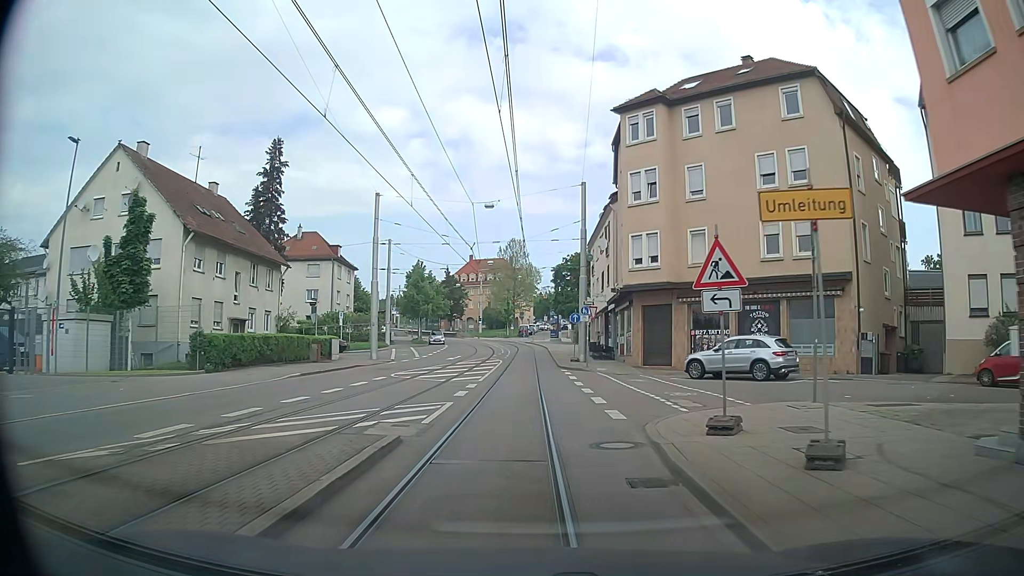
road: secondary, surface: asphalt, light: Day
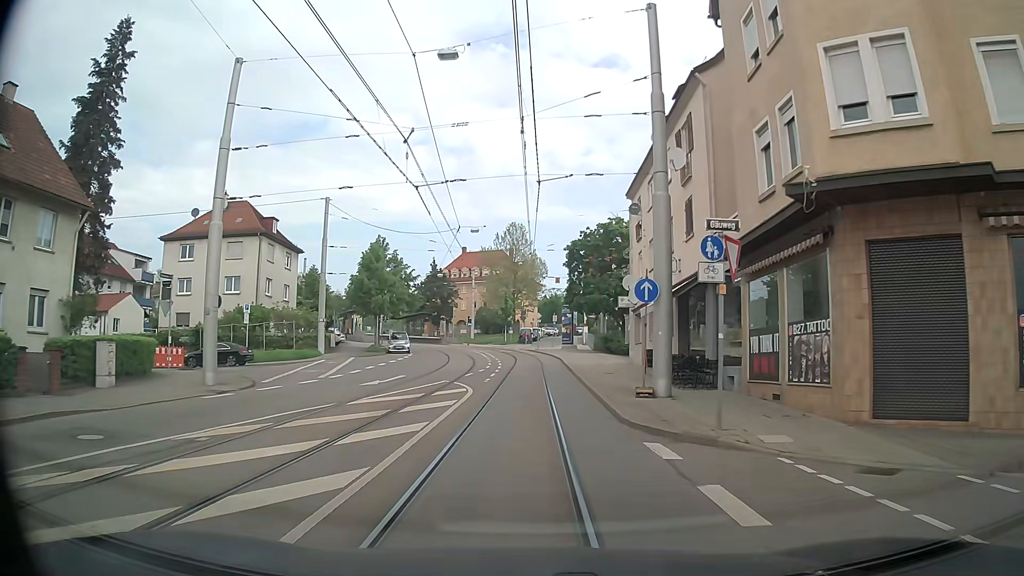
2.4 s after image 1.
(+0.1, +22.8) m; 0°
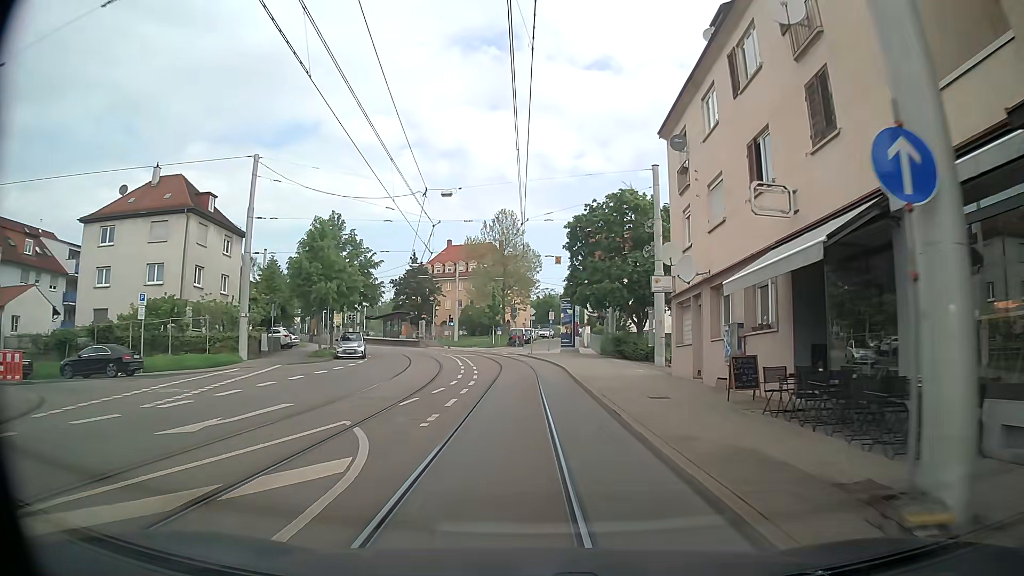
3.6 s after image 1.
(0.0, +11.9) m; 0°
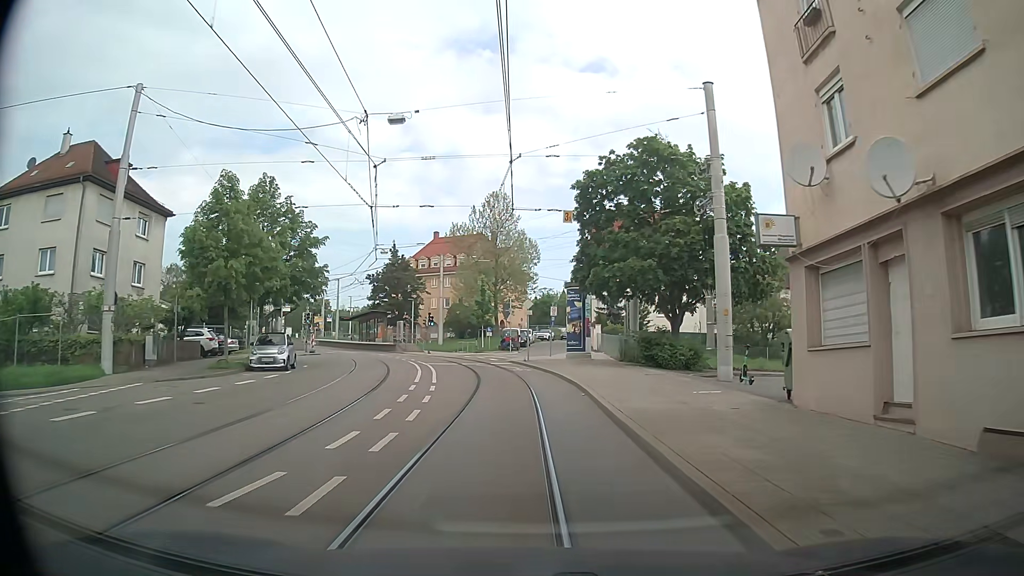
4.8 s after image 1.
(0.0, +12.1) m; 0°
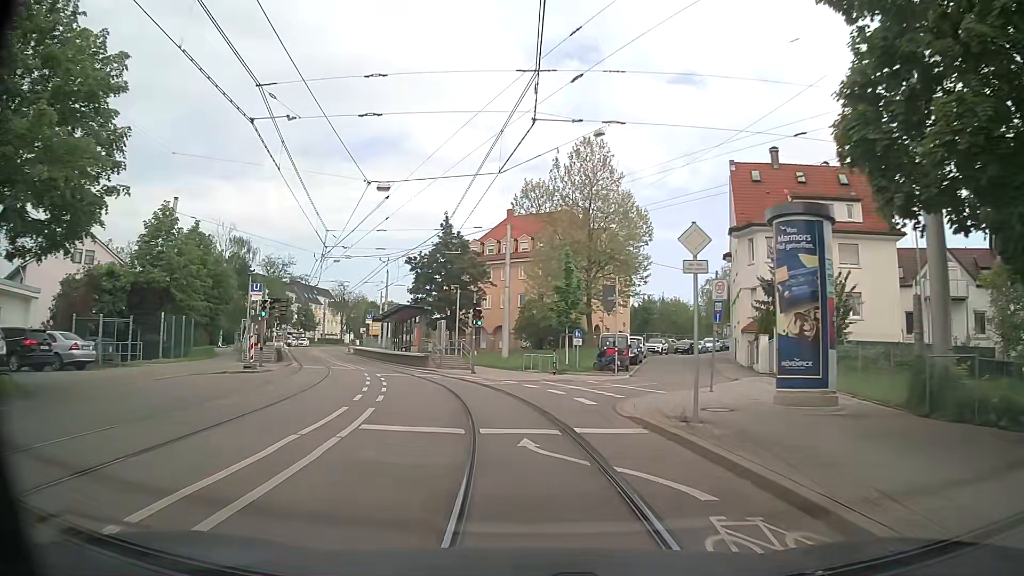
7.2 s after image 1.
(-0.8, +24.2) m; -6°
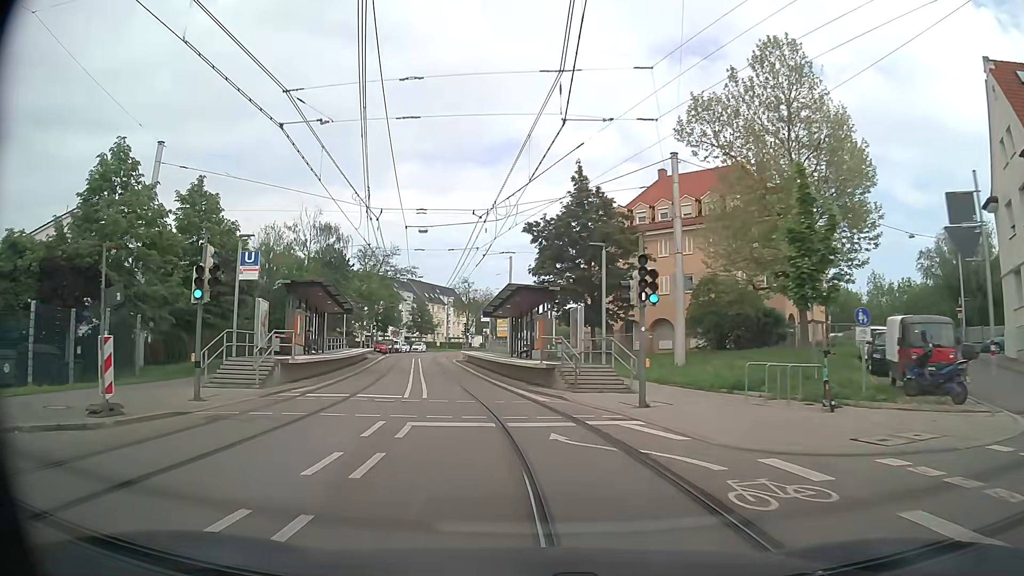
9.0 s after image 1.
(-2.0, +17.9) m; -13°
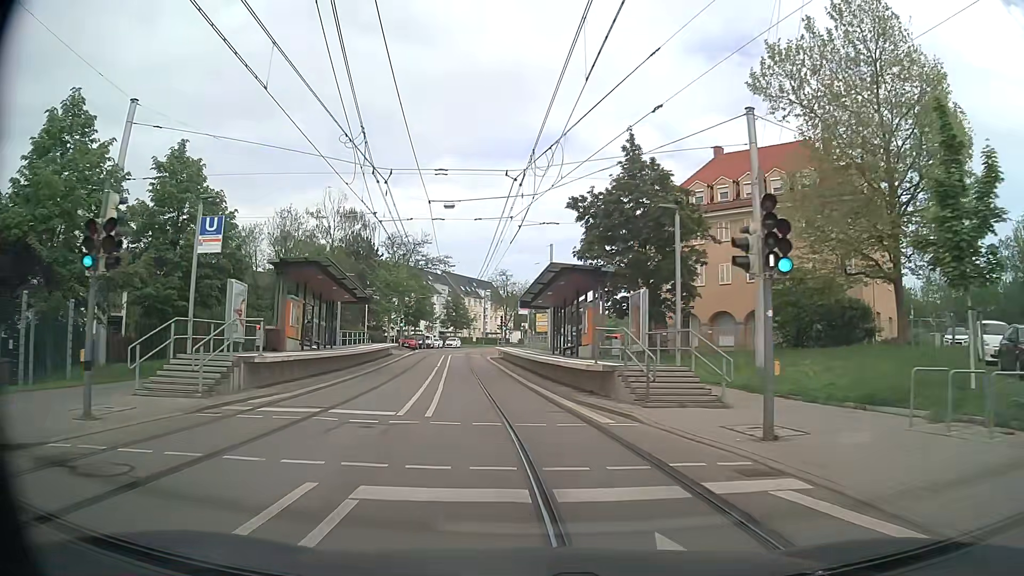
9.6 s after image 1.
(-0.2, +6.1) m; -3°
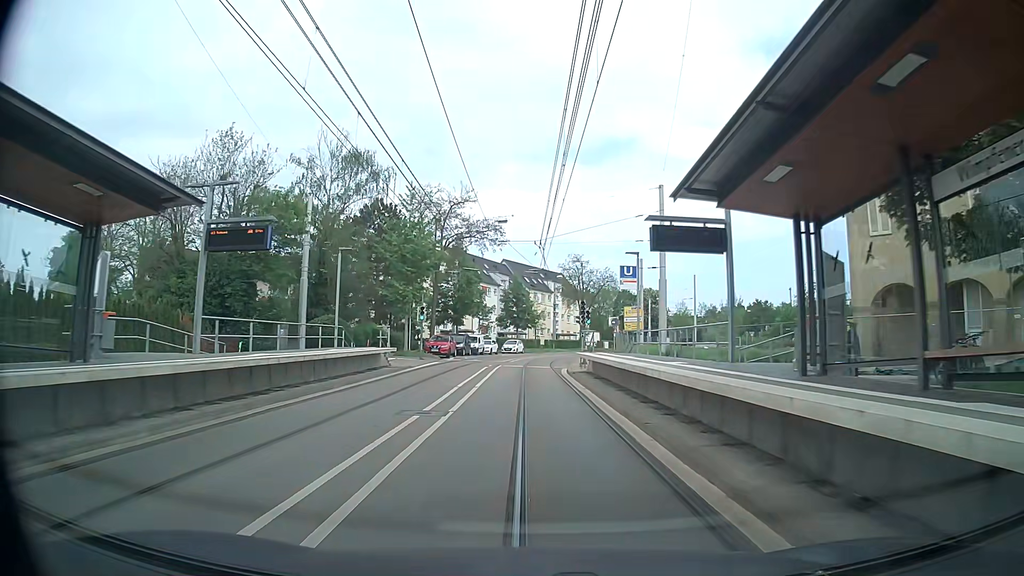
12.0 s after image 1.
(-1.8, +25.1) m; -6°
(0, +10) (0, +20) (0, +30) (0, +40) (+1, +50) (+2, +60) (+4, +70) (+7, +79) (+11, +88) (+17, +97) m
